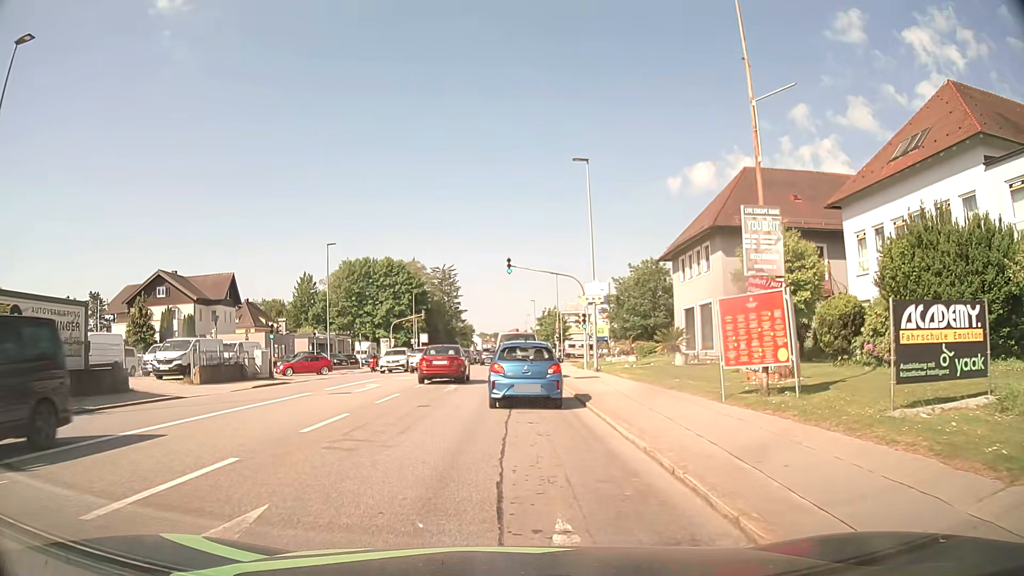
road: tertiary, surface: asphalt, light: Day
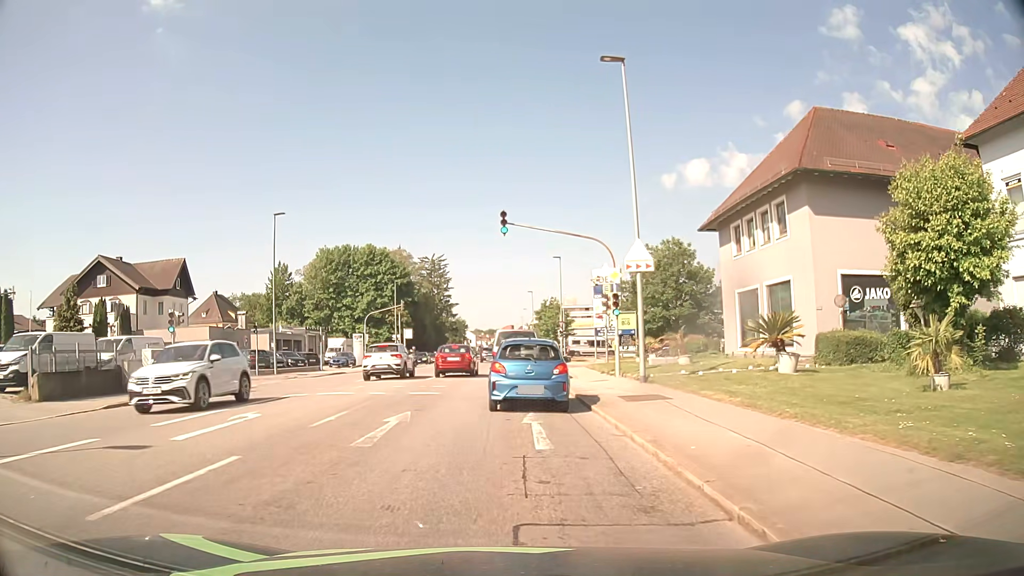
(0.0, +12.0) m; 0°
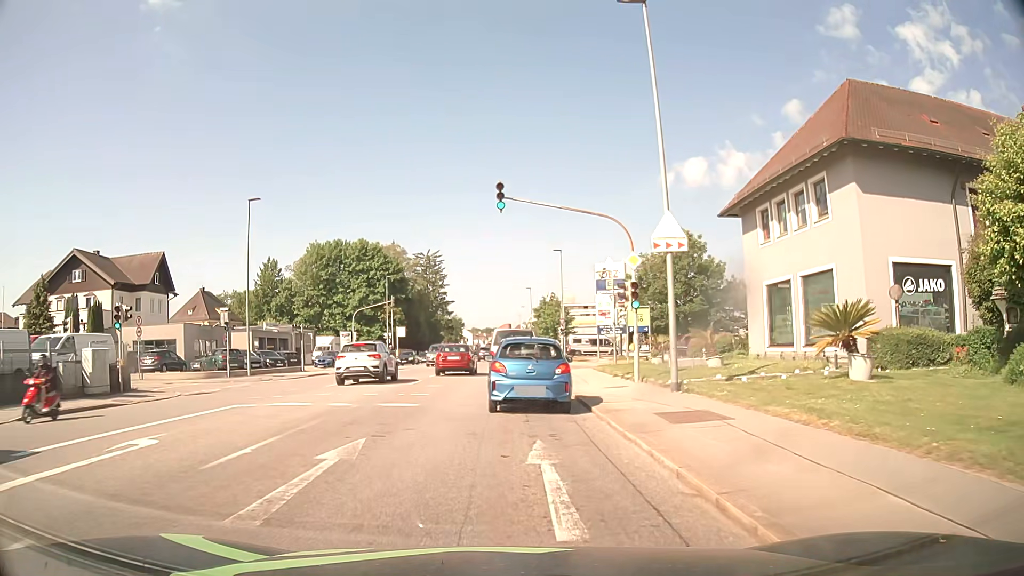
(+0.1, +4.1) m; +1°
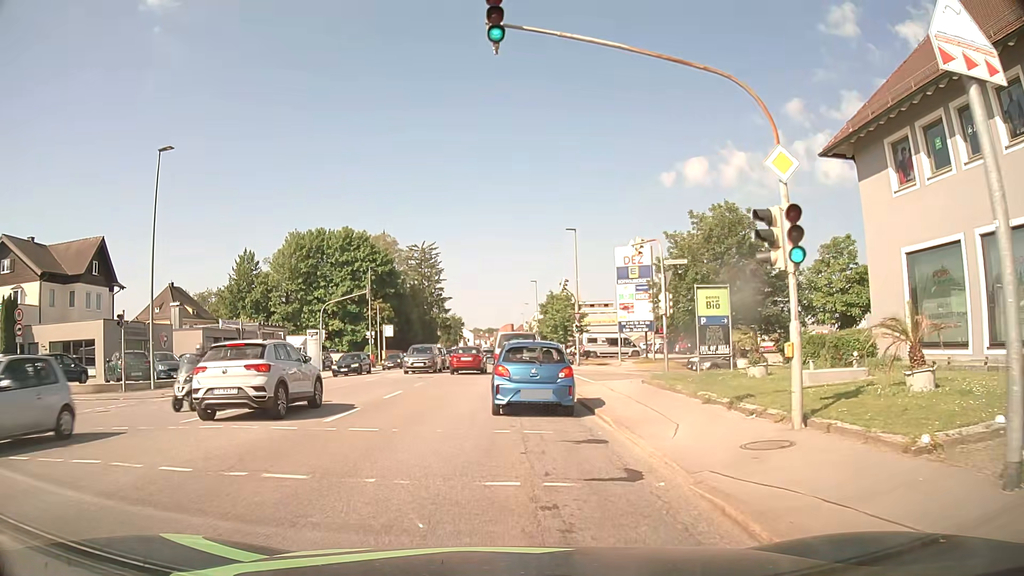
(0.0, +11.5) m; 0°
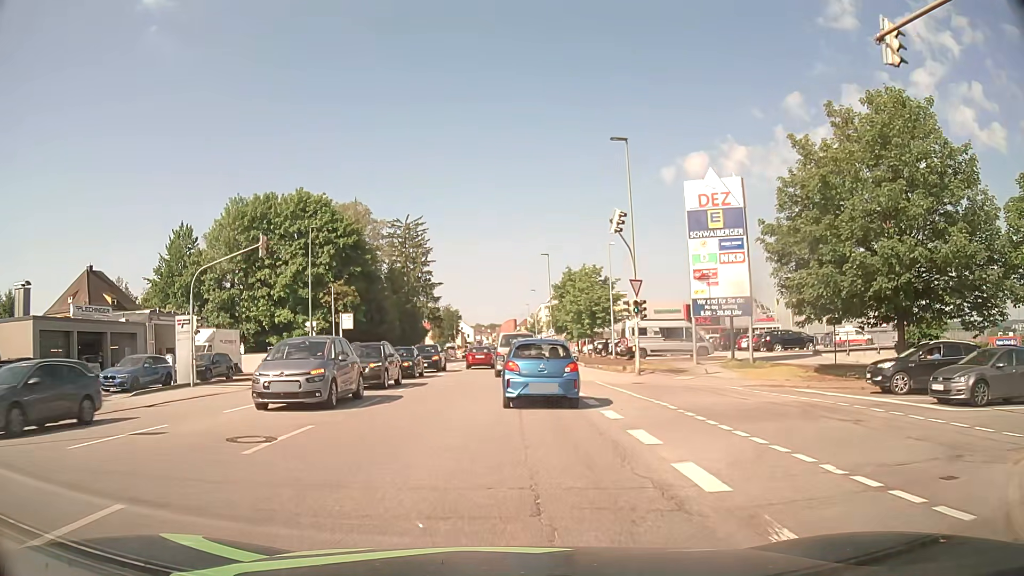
(-0.2, +22.3) m; -1°
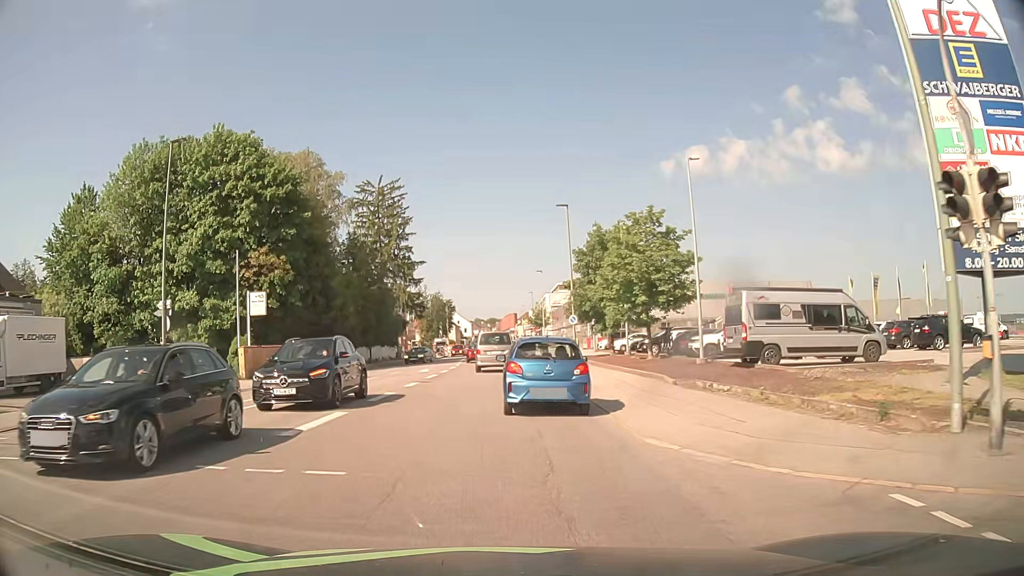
(+0.2, +21.5) m; +1°
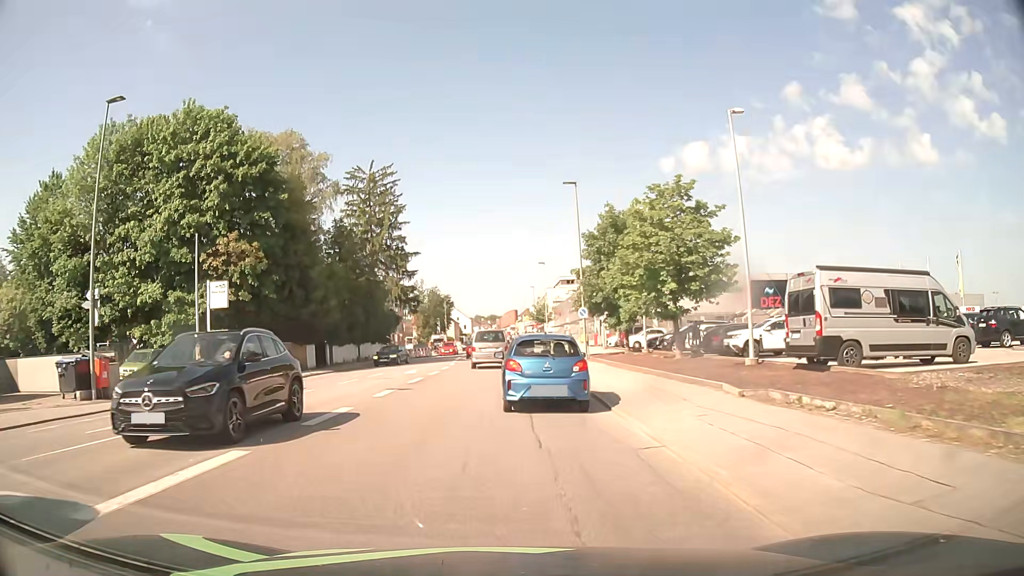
(0.0, +5.4) m; -1°
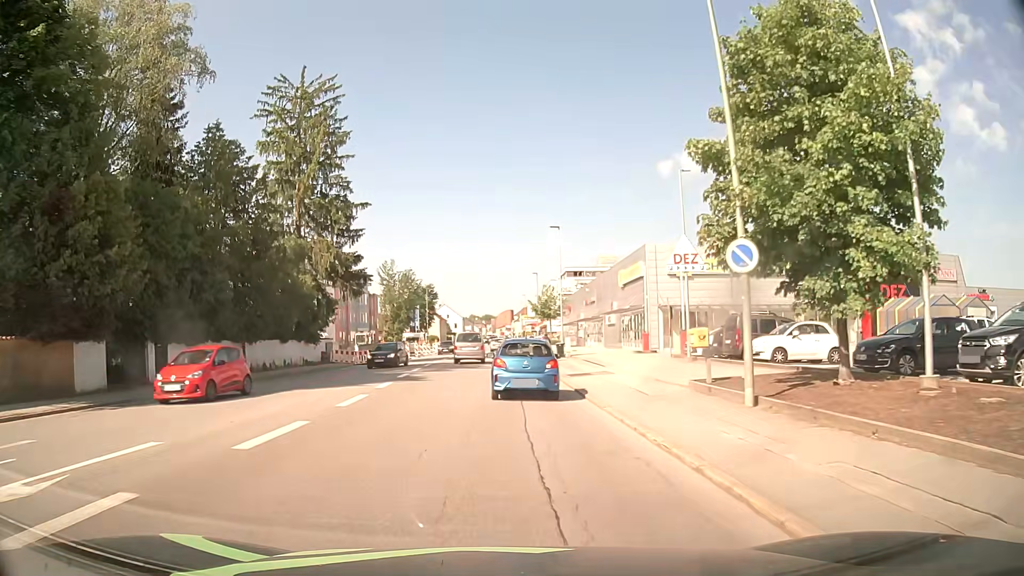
(+0.2, +26.7) m; +1°
(0, +10) (0, +20) (0, +30) (0, +40) (-1, +50) (-1, +60) (-1, +70) (-2, +80) (-3, +90) (-3, +100) m
